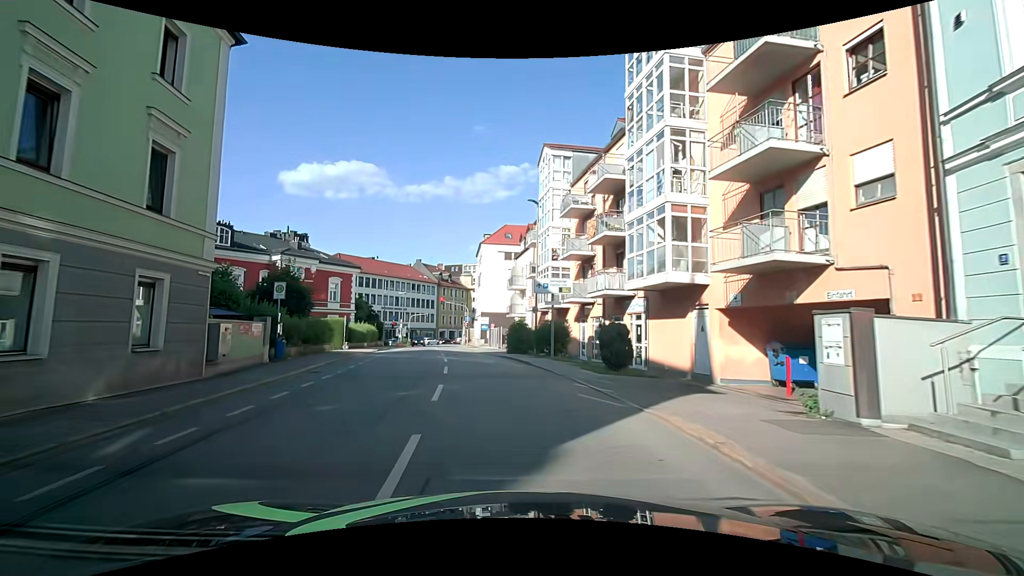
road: tertiary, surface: asphalt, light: Day
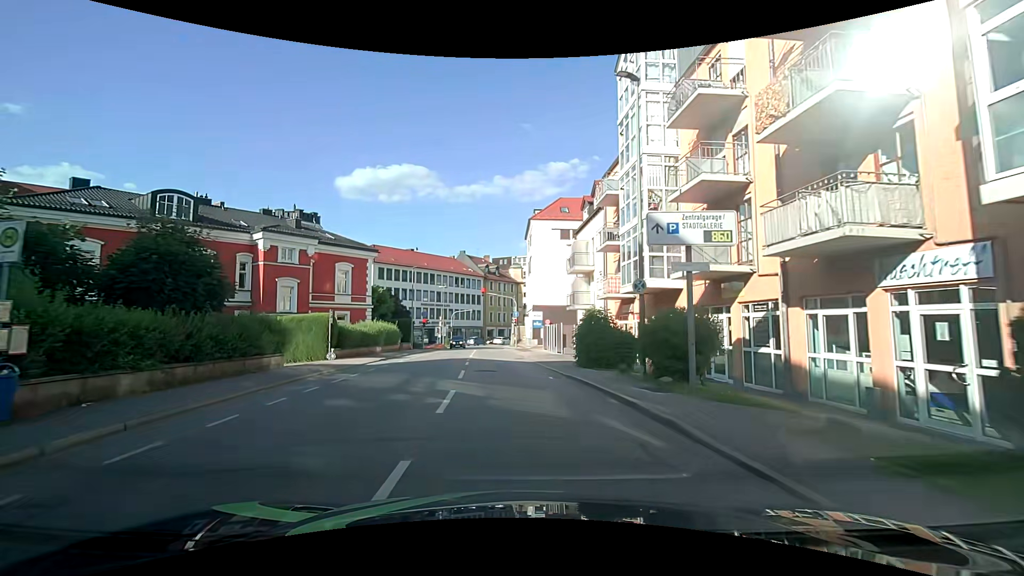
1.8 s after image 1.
(-0.5, +13.2) m; -5°
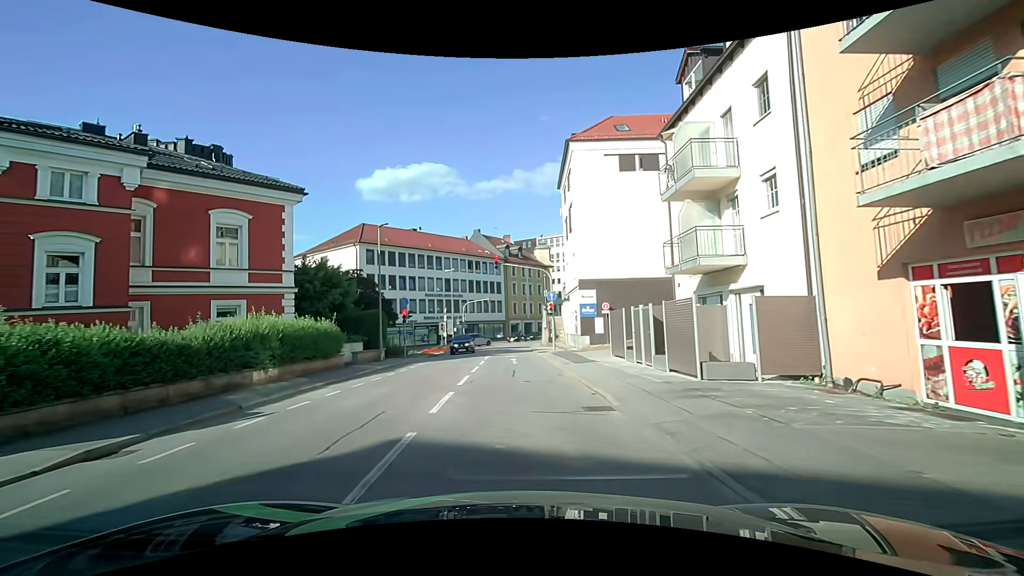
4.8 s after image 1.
(-0.8, +19.6) m; -3°
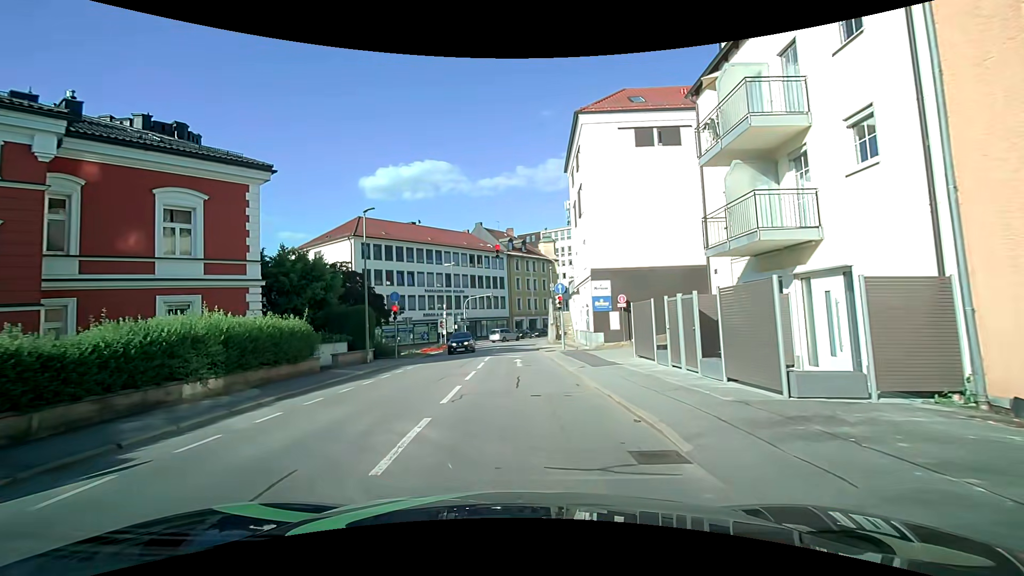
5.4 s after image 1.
(0.0, +3.5) m; -1°
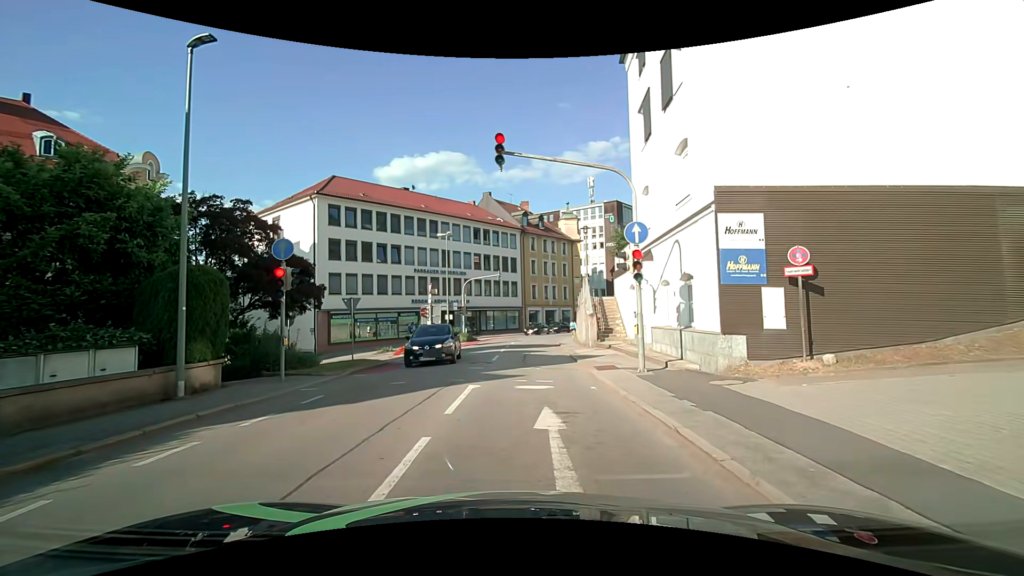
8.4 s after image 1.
(-0.1, +15.1) m; -1°
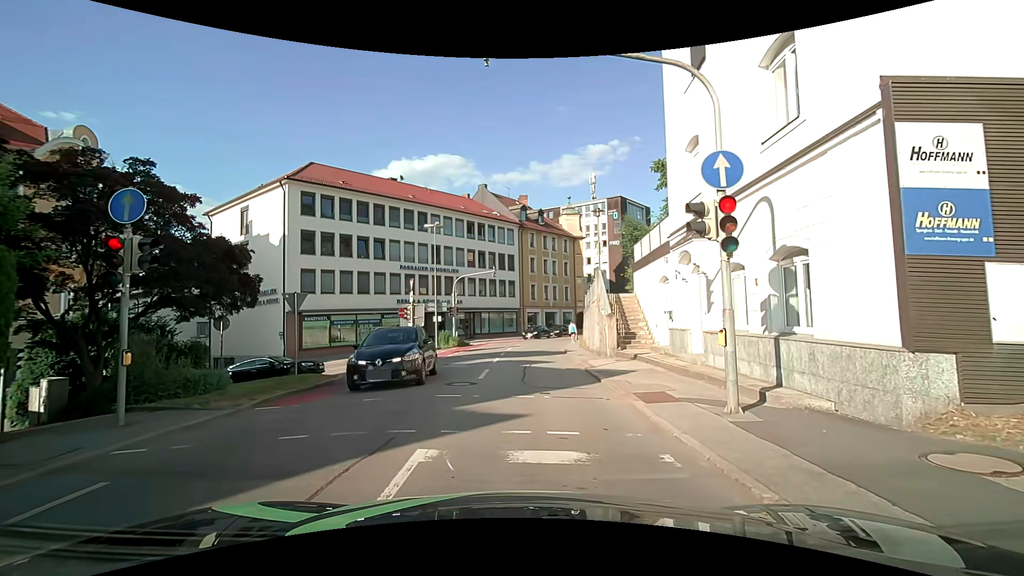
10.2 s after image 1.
(+0.1, +5.2) m; -1°
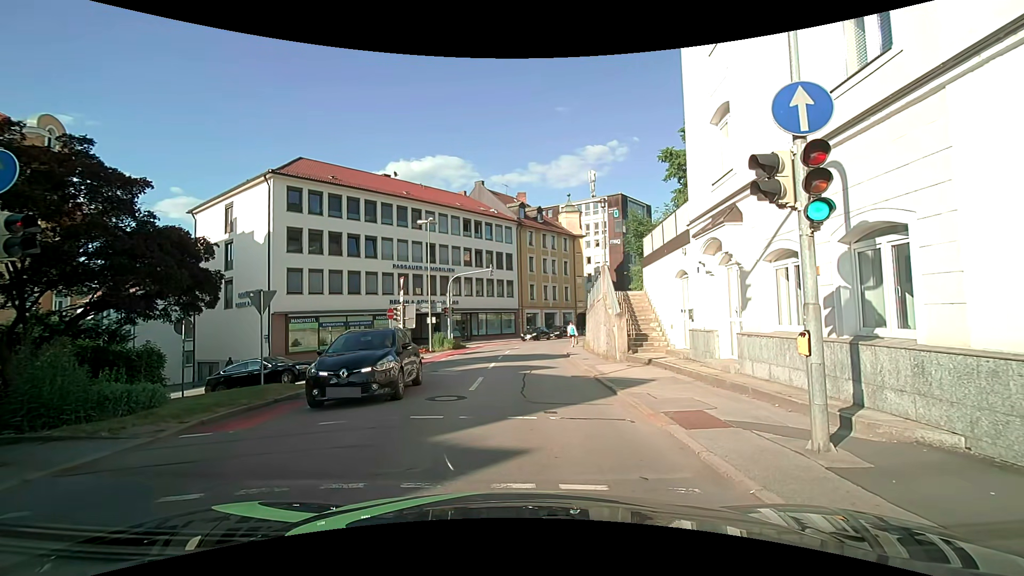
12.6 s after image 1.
(0.0, +2.0) m; 0°
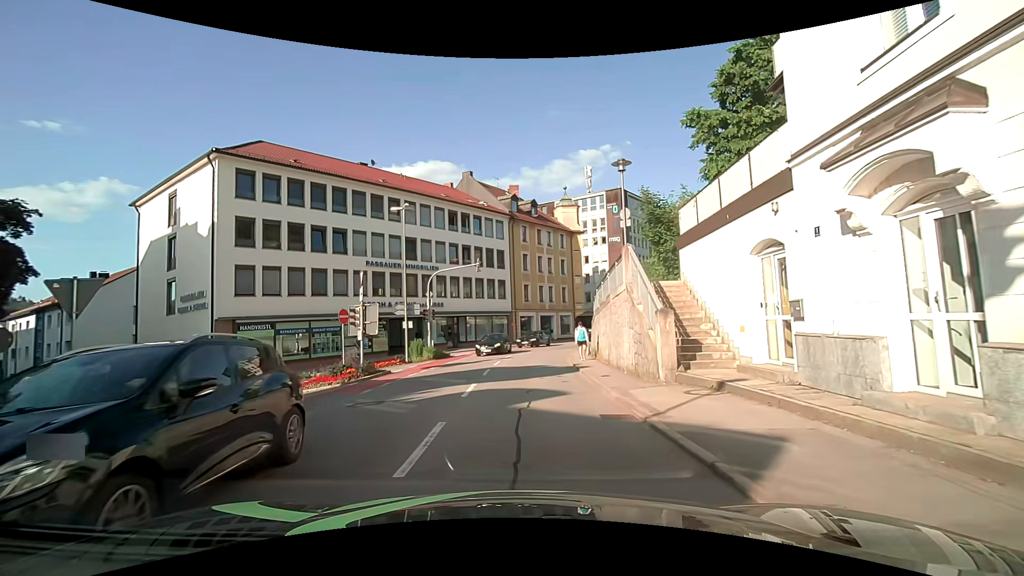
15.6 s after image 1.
(+0.5, +6.4) m; +2°
(0, +10) (0, +20) (+1, +30) (+3, +40) (+6, +49) (+11, +58) (+17, +66) (+24, +73) (+30, +81) (+37, +88) m
